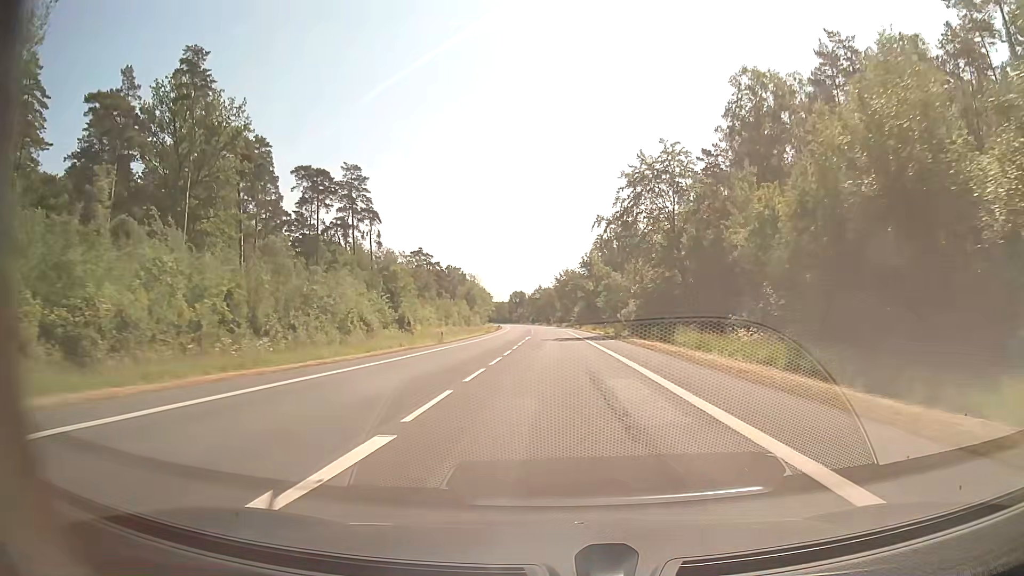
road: secondary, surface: asphalt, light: Day
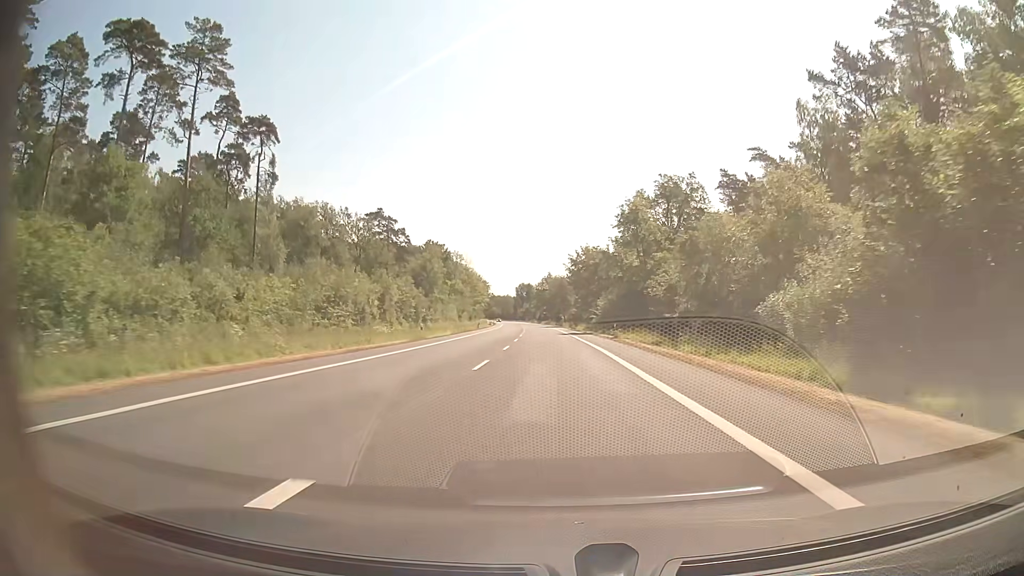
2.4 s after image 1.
(0.0, +56.2) m; -1°
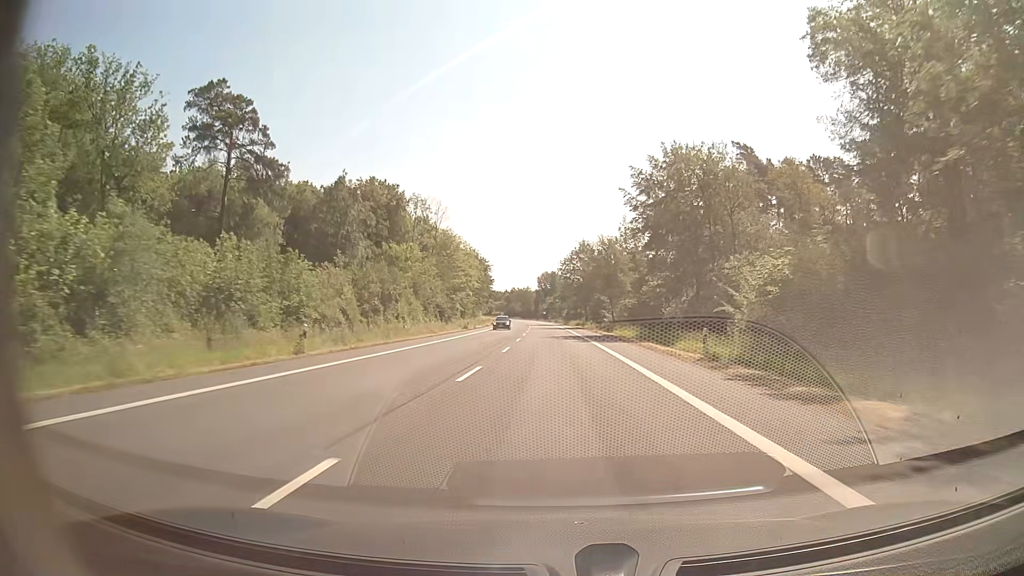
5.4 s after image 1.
(-1.3, +75.1) m; -2°
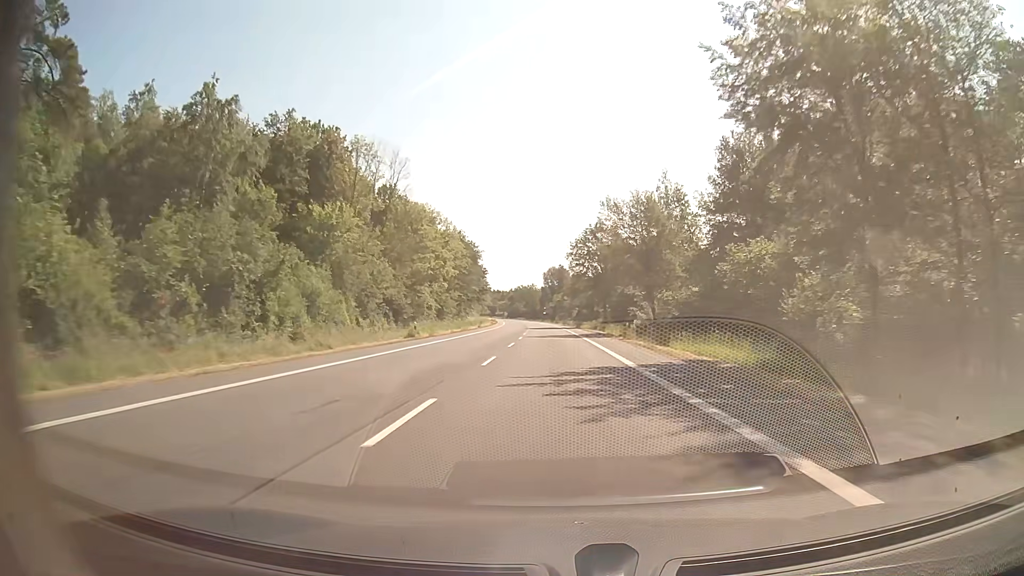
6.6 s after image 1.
(-0.1, +30.9) m; 0°
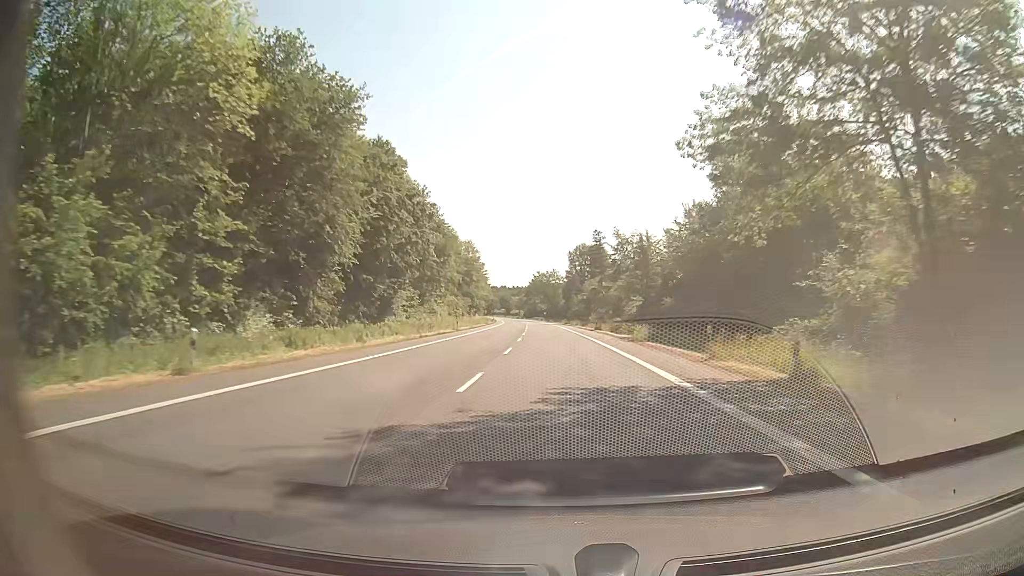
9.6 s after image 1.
(-1.7, +78.0) m; -2°
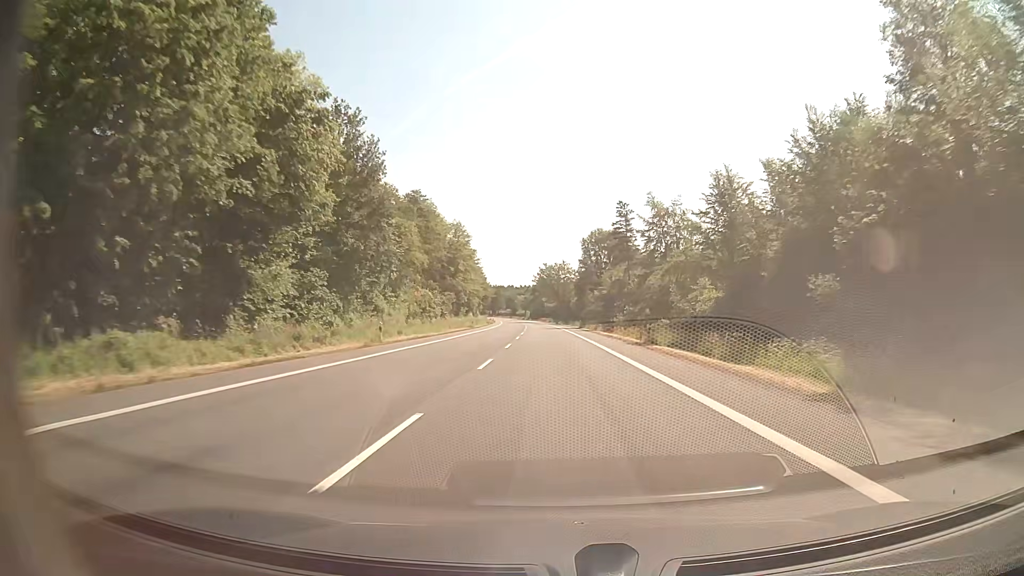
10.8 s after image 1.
(-0.2, +31.4) m; -1°
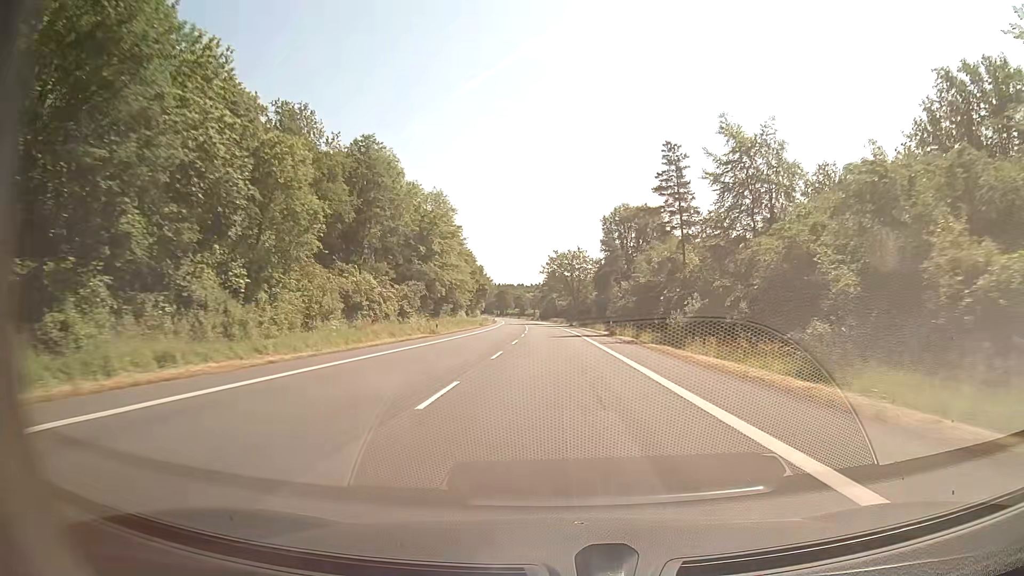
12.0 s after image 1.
(-0.4, +31.5) m; -1°
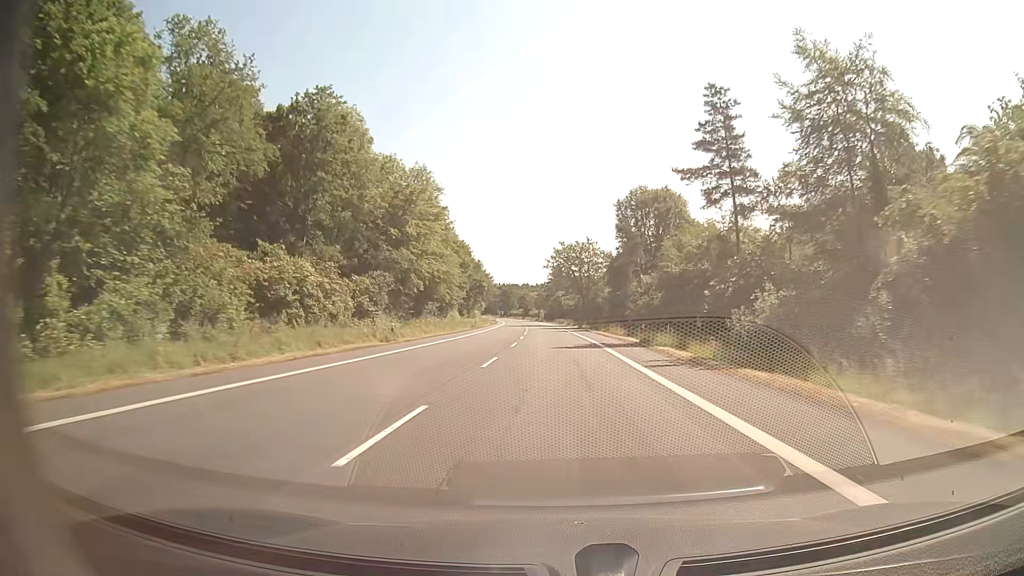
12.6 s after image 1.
(-0.1, +15.8) m; -1°
(0, +10) (0, +20) (0, +30) (0, +40) (-1, +50) (-1, +60) (-1, +70) (-1, +80) (-2, +90) (-2, +100) m
